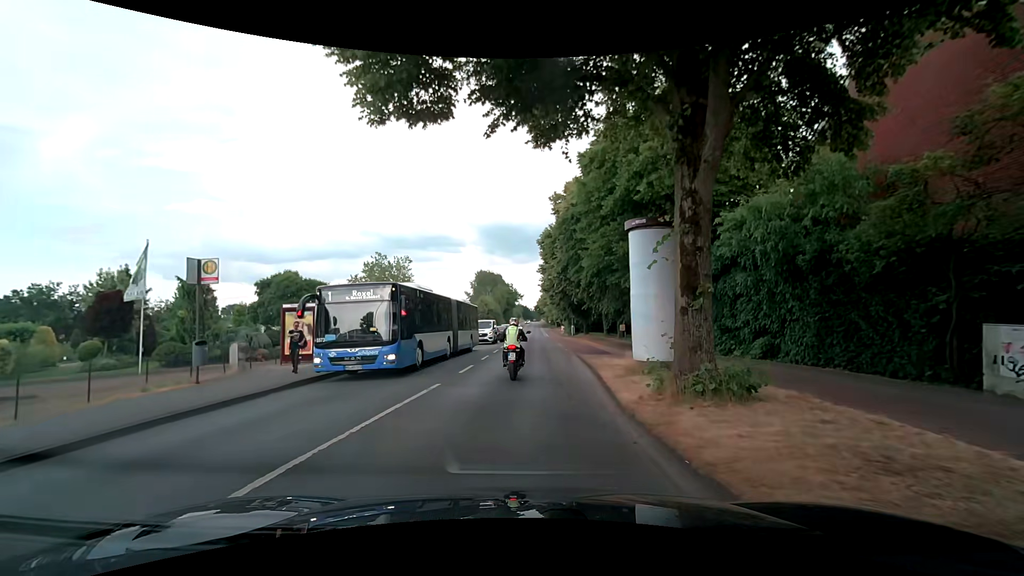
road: secondary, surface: asphalt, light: Day
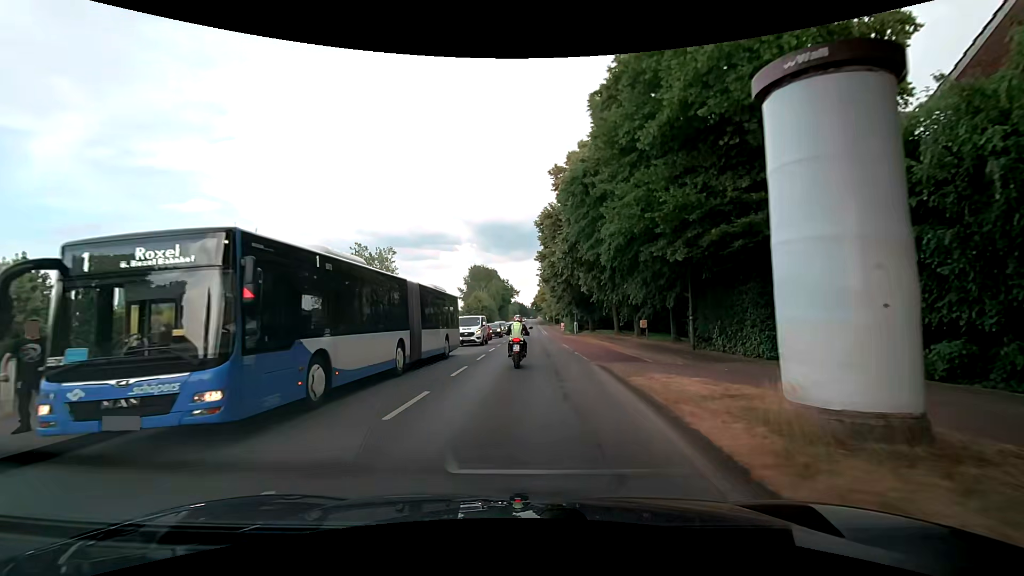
(-0.1, +8.3) m; -1°
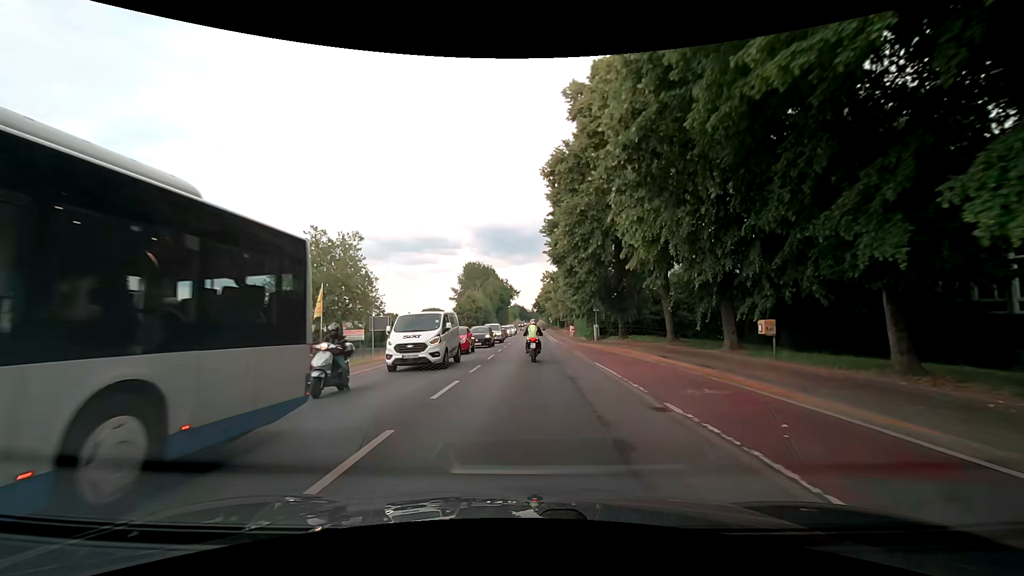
(0.0, +16.2) m; 0°
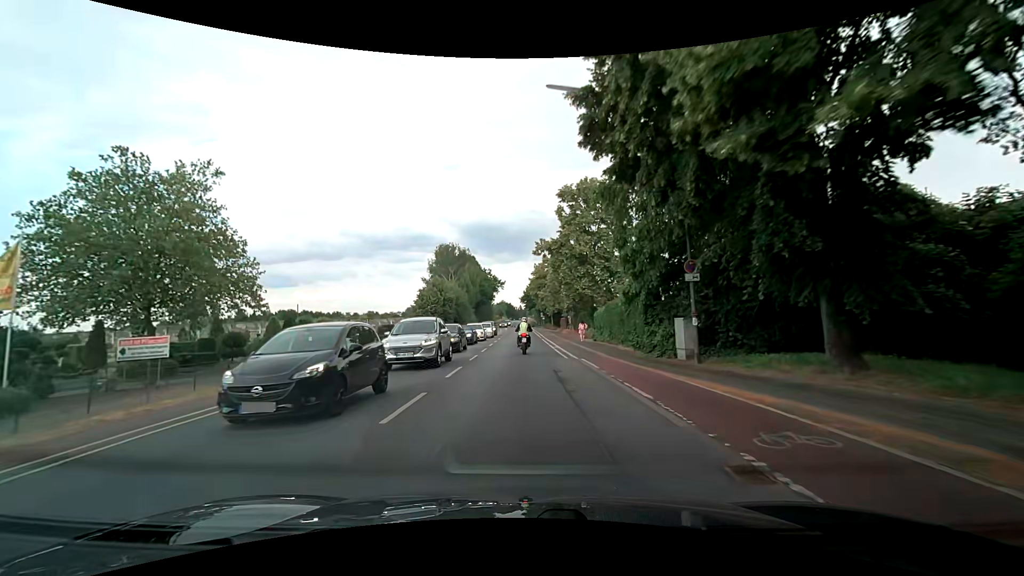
(+0.5, +26.3) m; +2°
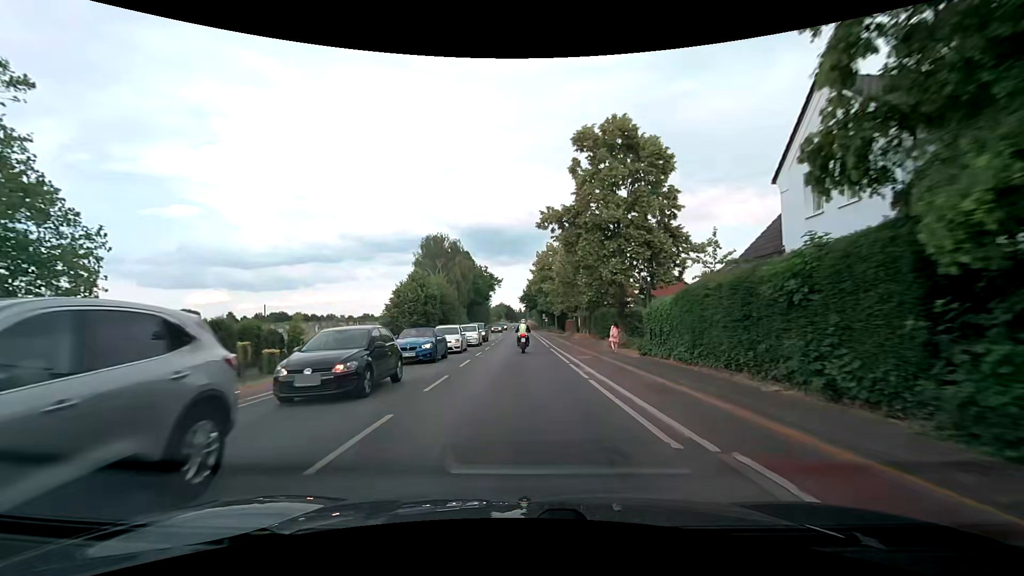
(-0.1, +14.1) m; -1°
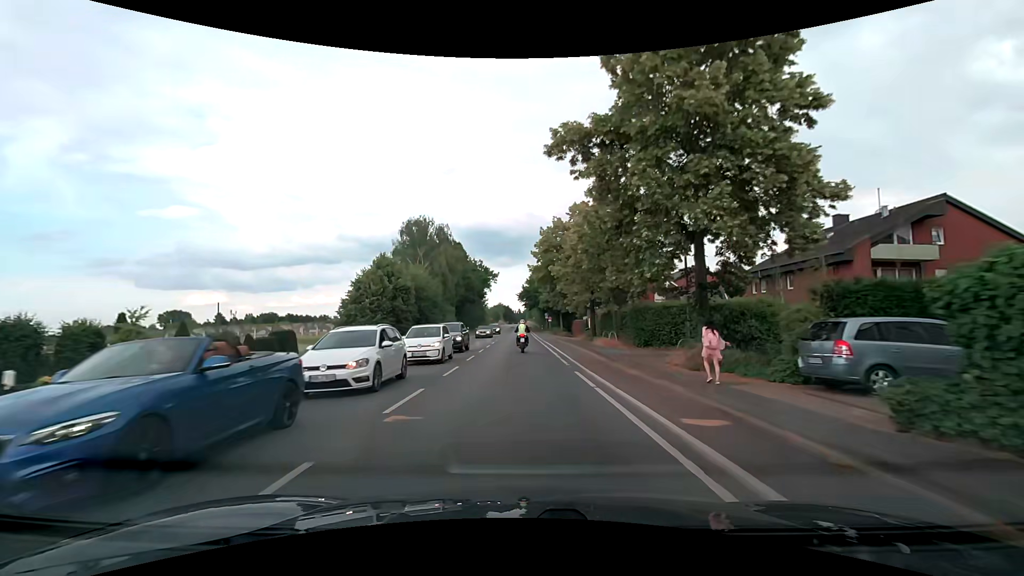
(+0.1, +14.6) m; +1°
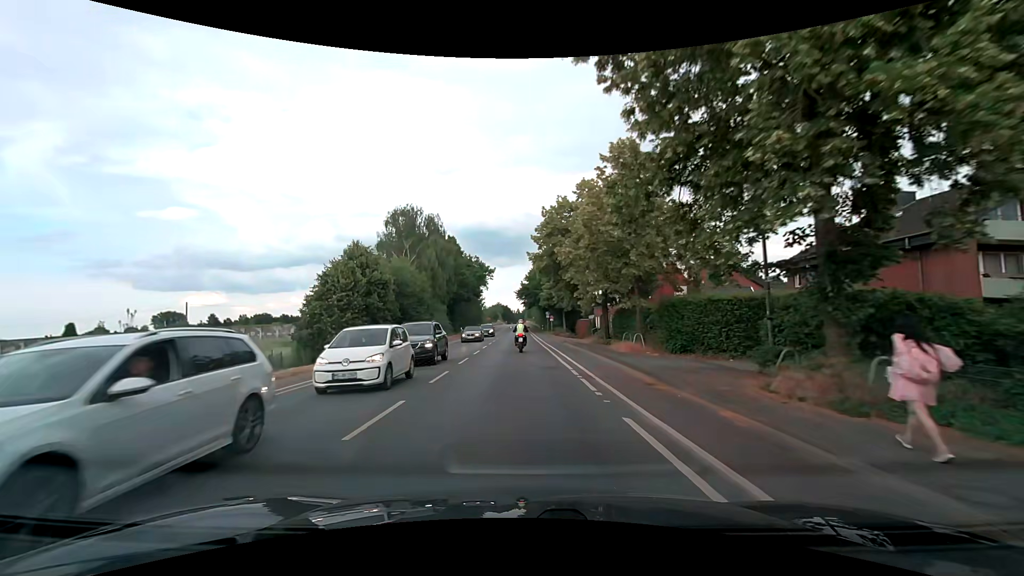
(-0.1, +7.5) m; -1°
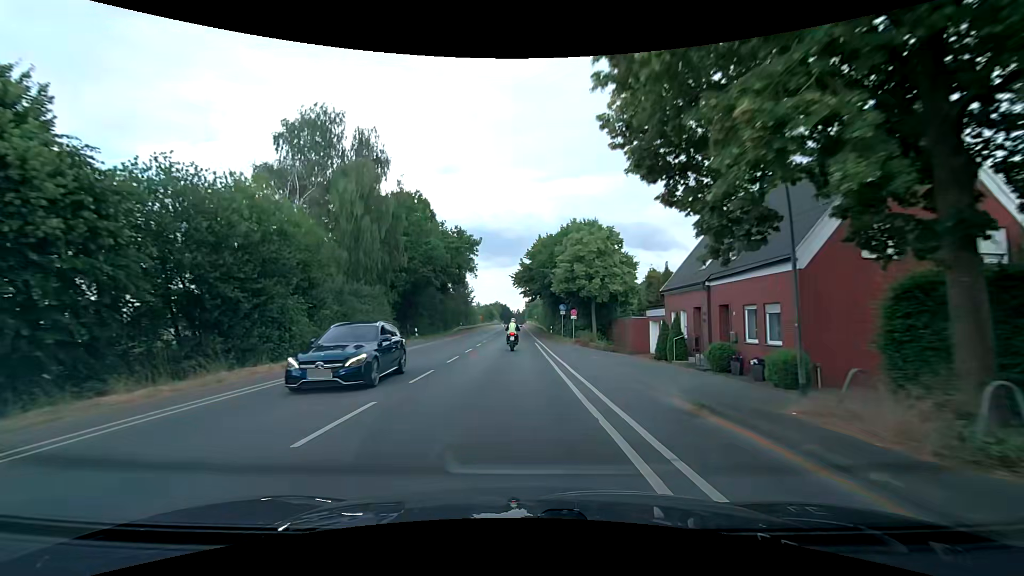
(+0.1, +30.3) m; 0°
(0, +10) (0, +20) (0, +30) (-1, +40) (-1, +50) (-1, +60) (-1, +70) (-1, +80) (-1, +90) (-1, +100) m
